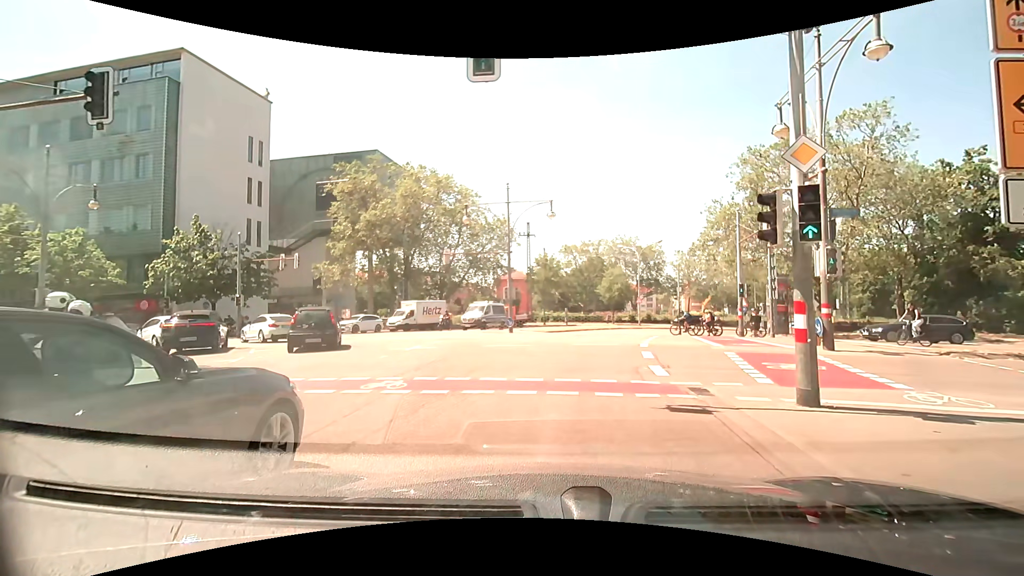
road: primary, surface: asphalt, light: Day
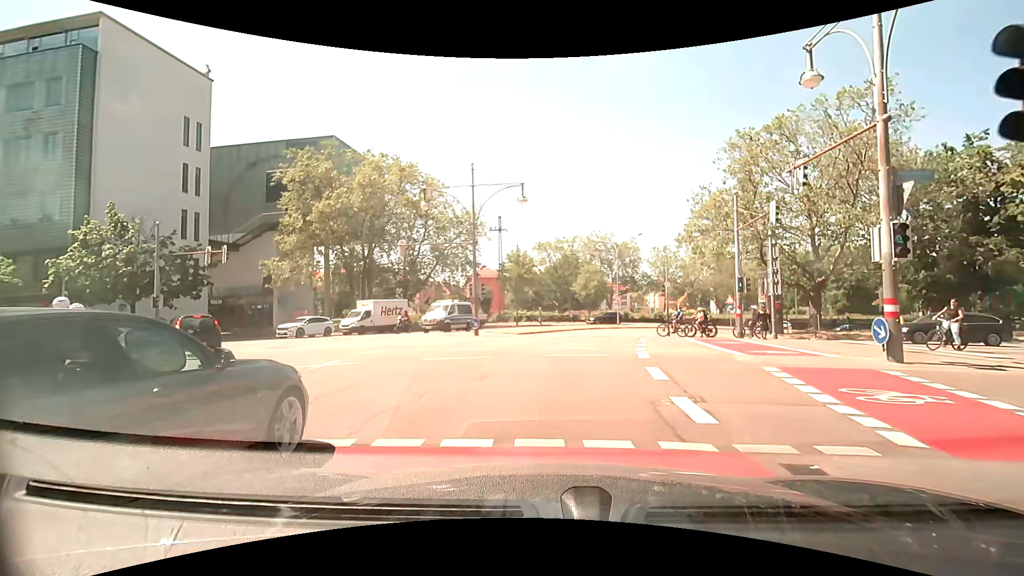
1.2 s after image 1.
(+0.3, +4.9) m; +4°
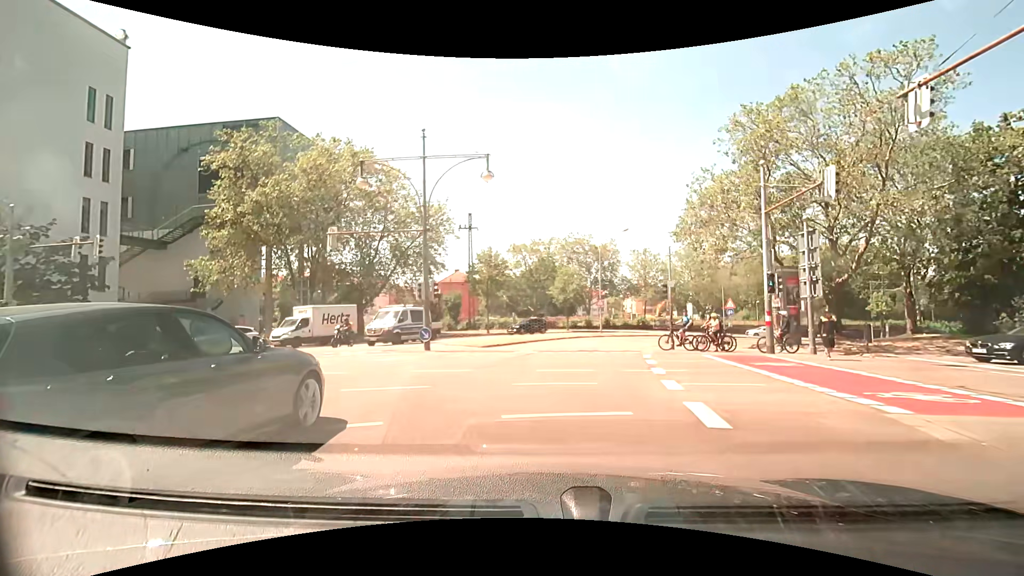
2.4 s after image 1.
(+0.2, +6.8) m; +3°
